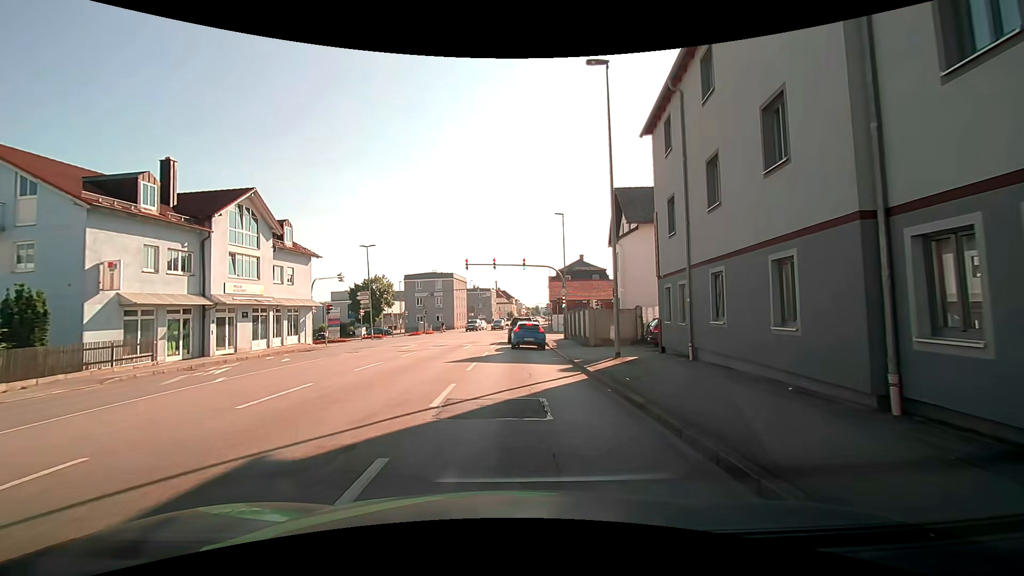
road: tertiary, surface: asphalt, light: Day
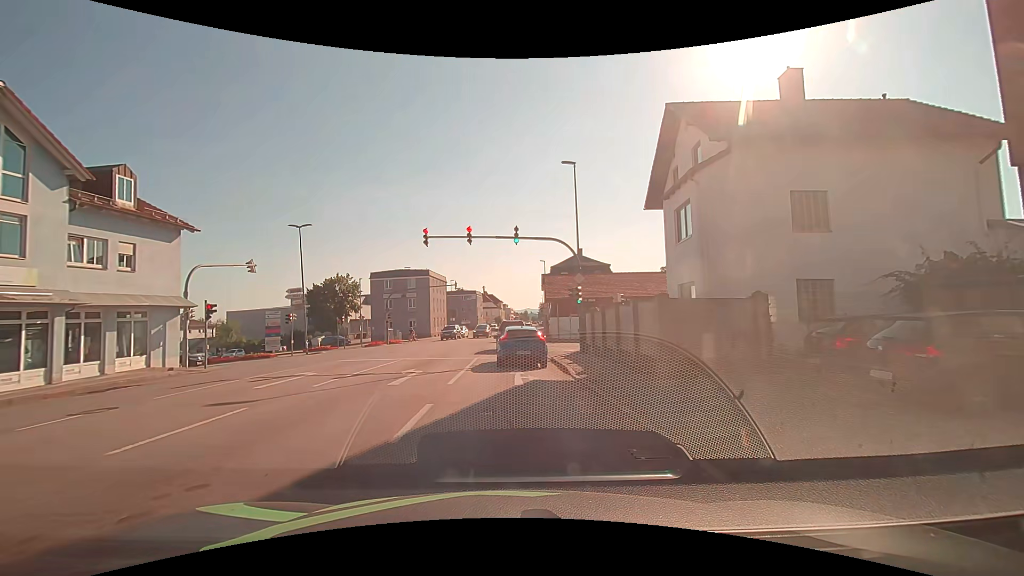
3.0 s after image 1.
(+0.4, +14.2) m; +3°
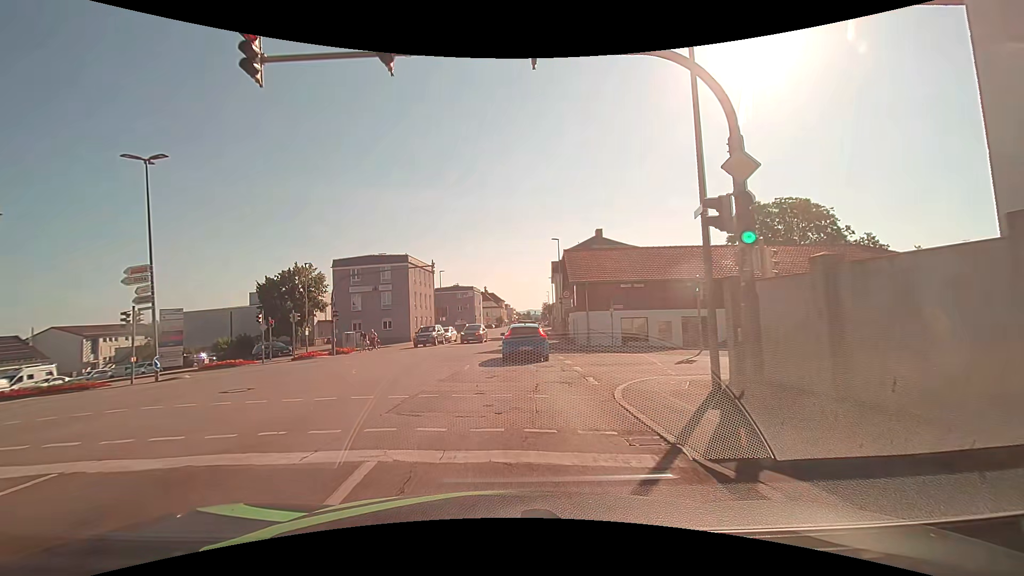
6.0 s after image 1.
(-0.3, +17.6) m; -1°
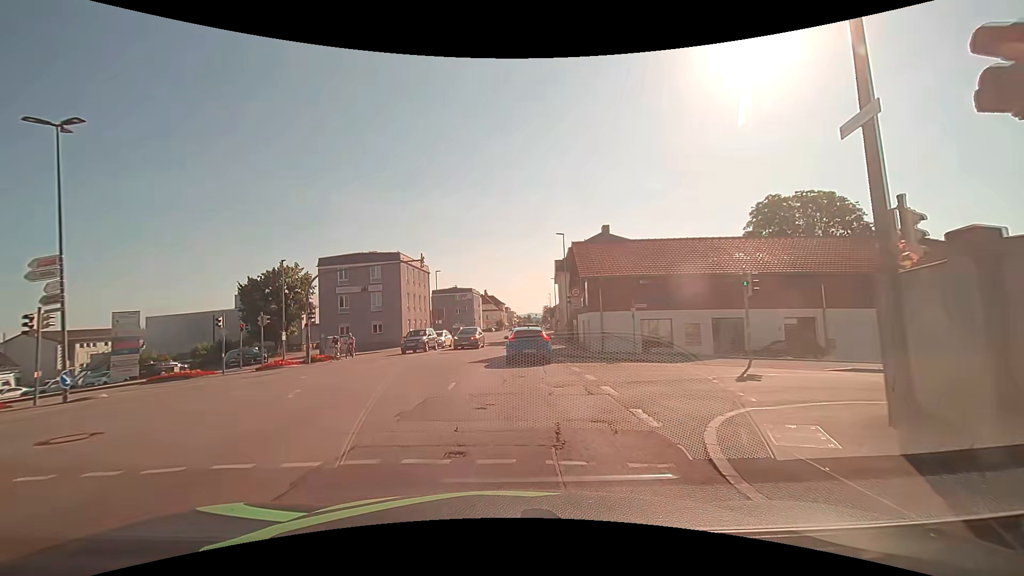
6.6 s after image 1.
(0.0, +4.7) m; 0°
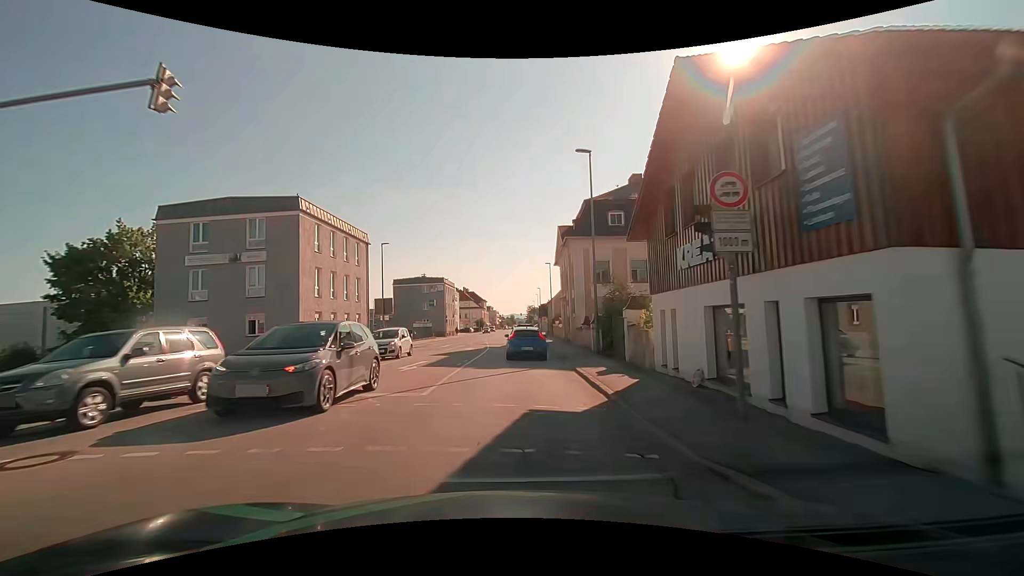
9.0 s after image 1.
(+0.4, +22.9) m; +2°
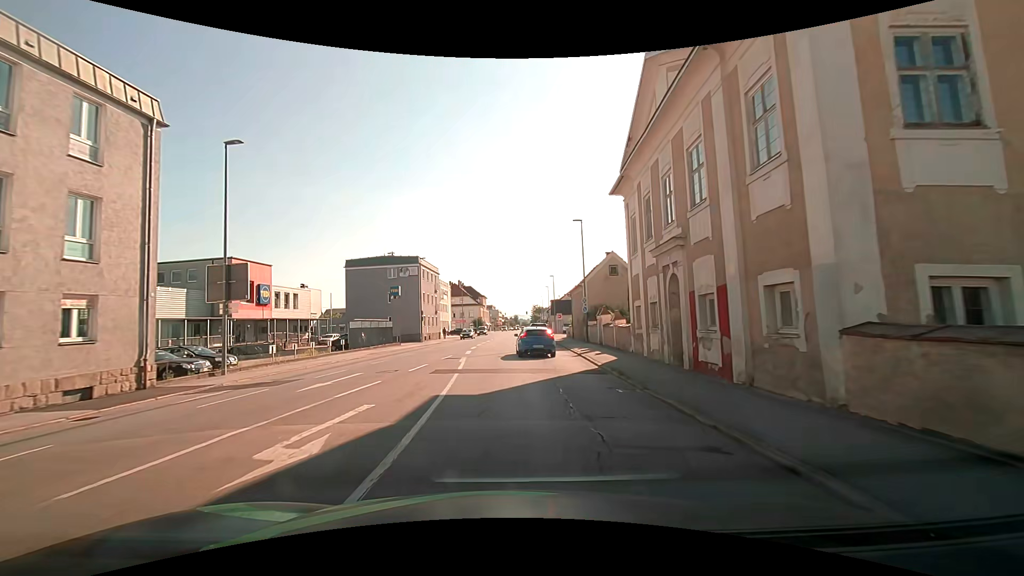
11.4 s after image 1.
(+0.1, +27.8) m; 0°
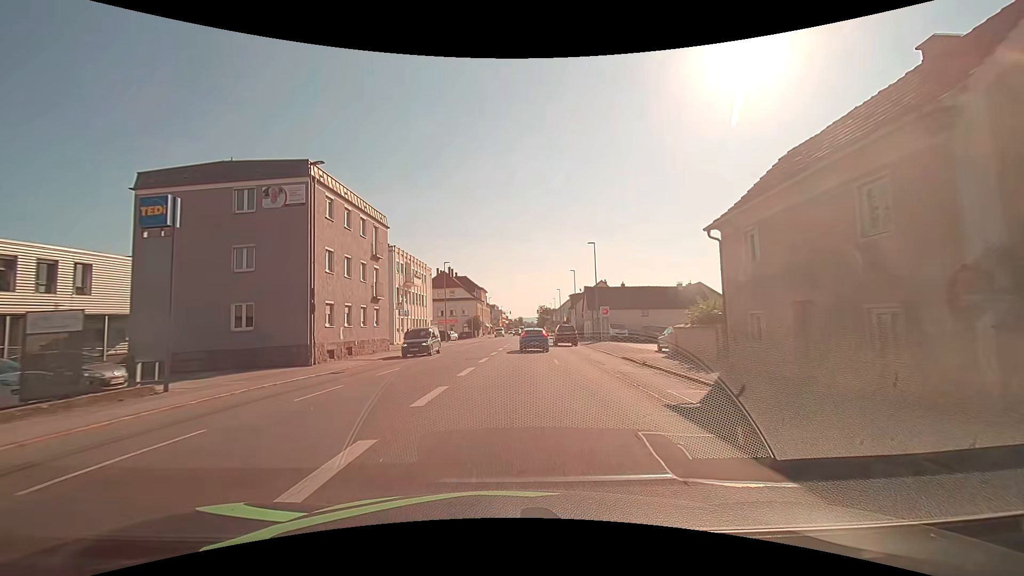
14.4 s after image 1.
(-0.3, +36.2) m; 0°
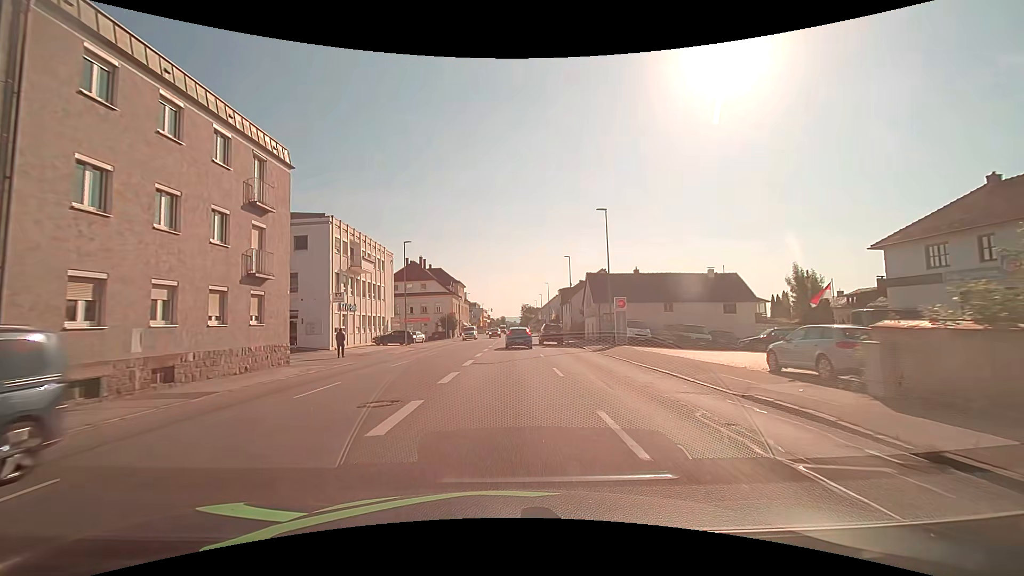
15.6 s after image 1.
(+0.3, +14.7) m; +2°
(0, +10) (0, +20) (0, +30) (+1, +40) (+1, +50) (+1, +60) (+1, +70) (+1, +80) (+1, +90) (+2, +100) m
